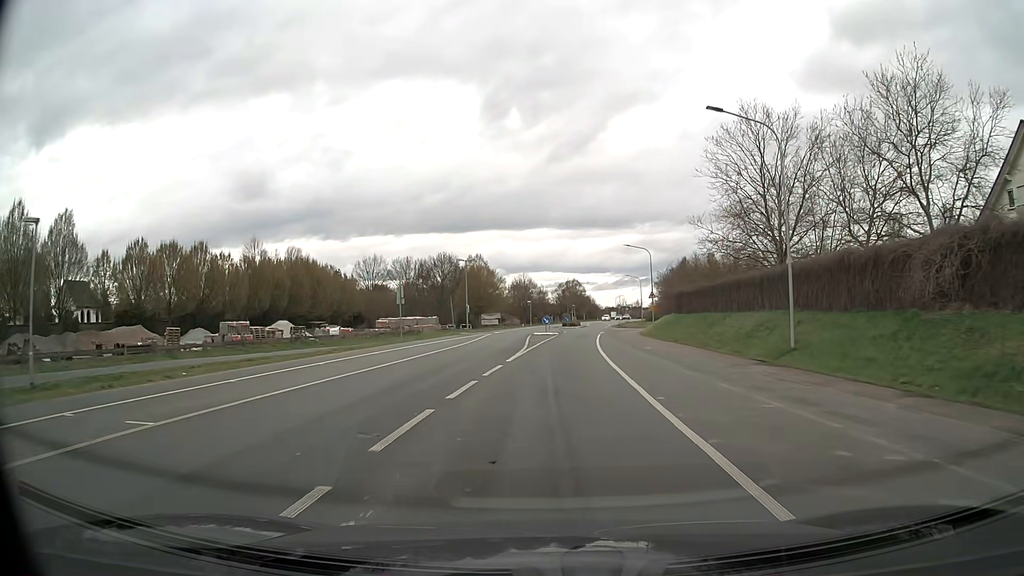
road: tertiary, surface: asphalt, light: Day
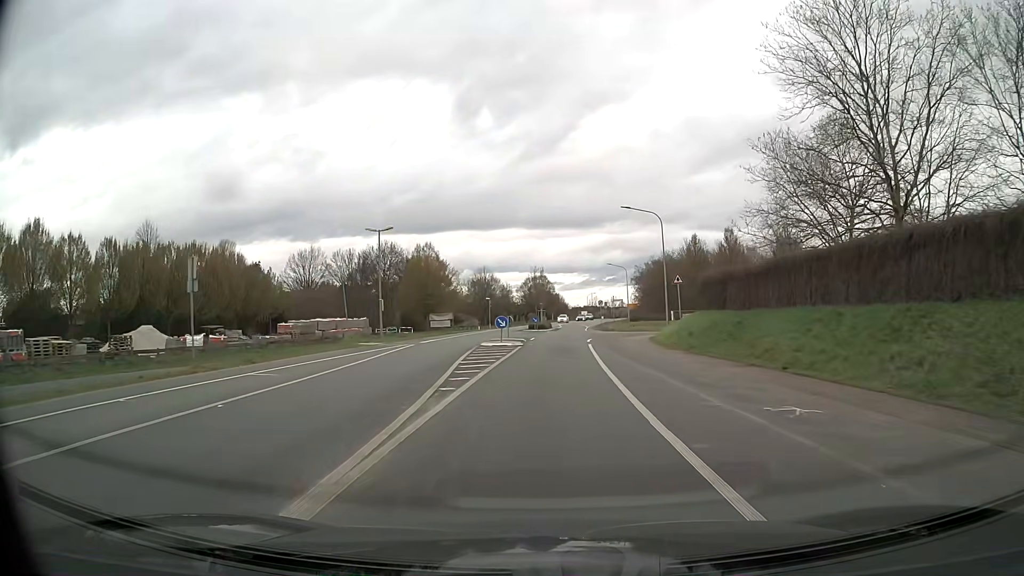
(+0.4, +20.7) m; +2°
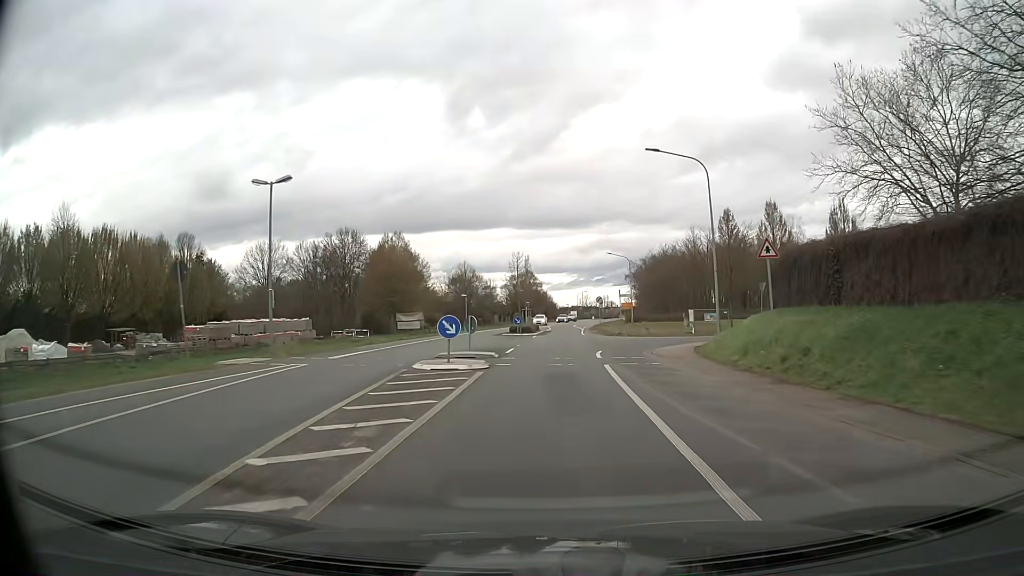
(+0.2, +14.0) m; +1°
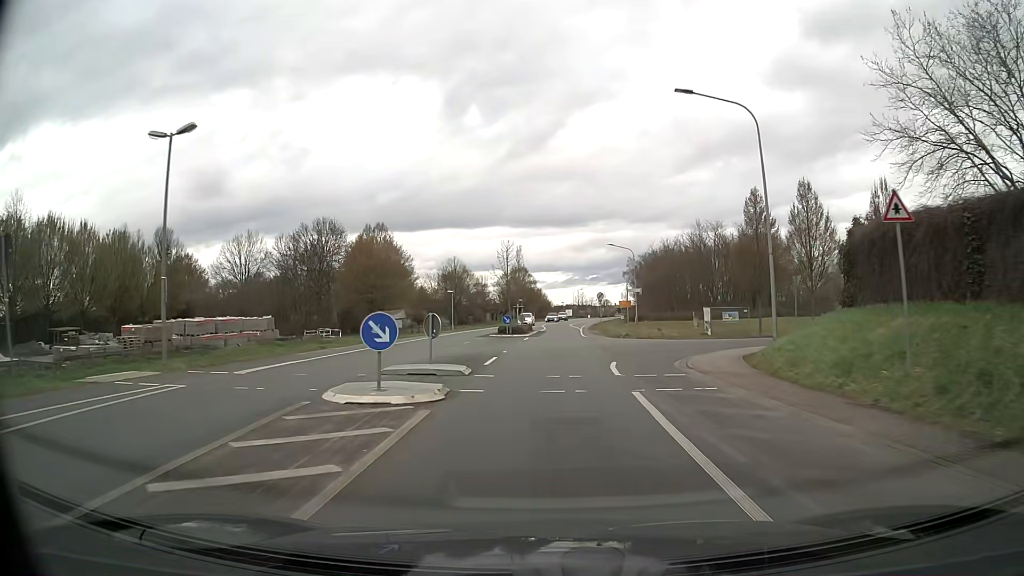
(0.0, +7.0) m; +1°
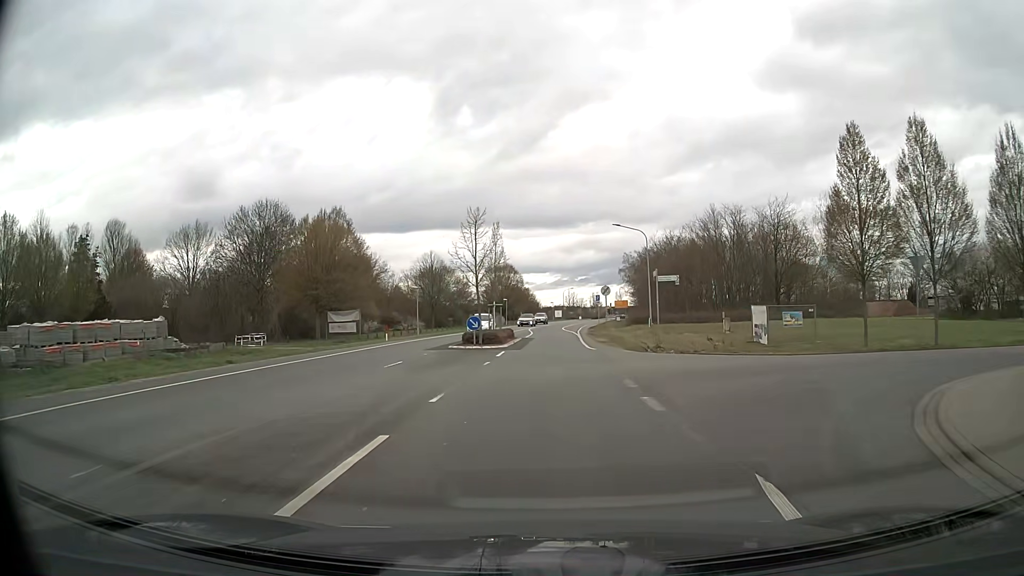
(+0.1, +13.8) m; +1°
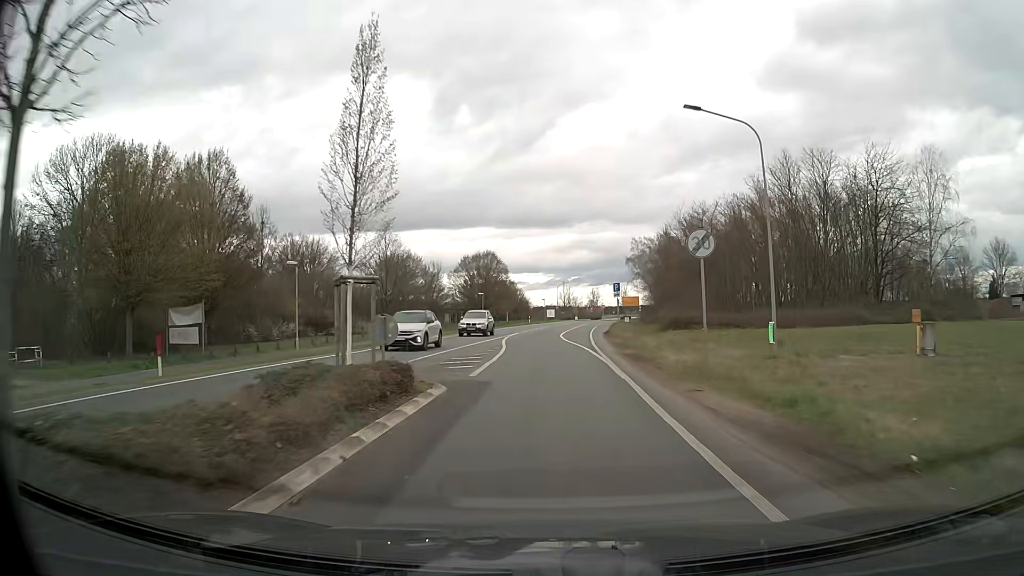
(+0.2, +26.8) m; +1°
